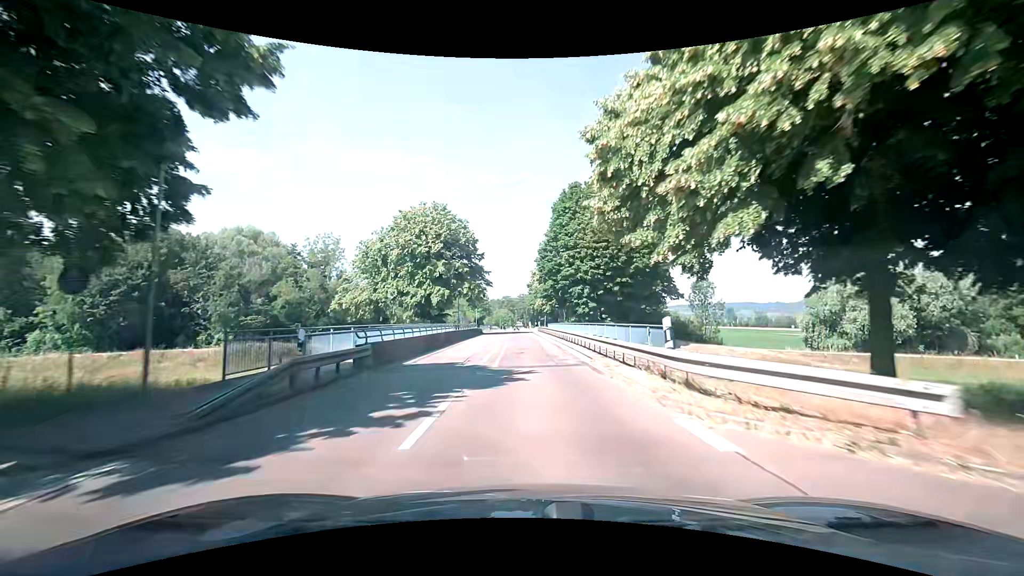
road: secondary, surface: asphalt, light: Day
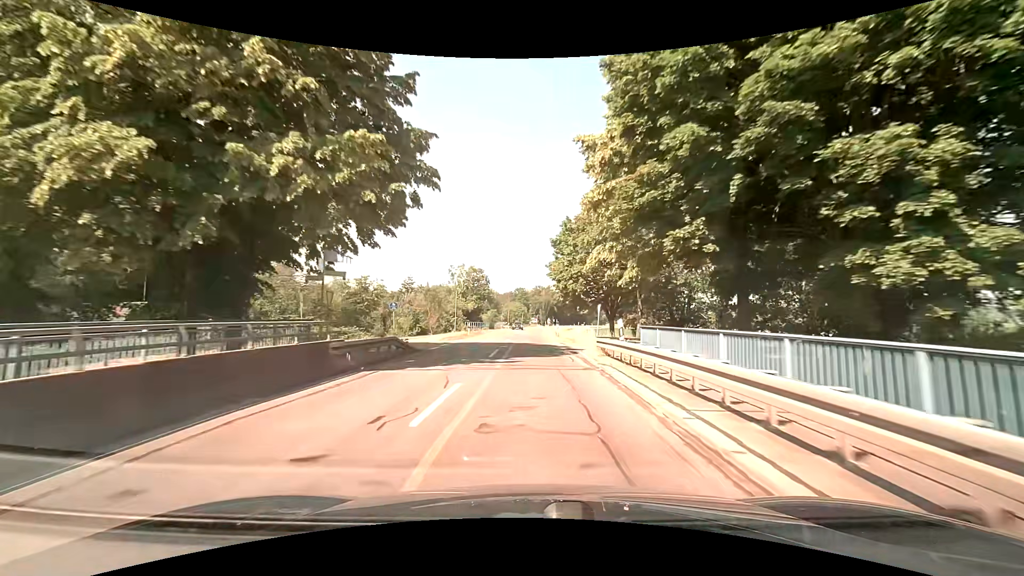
(-0.9, +47.2) m; -2°
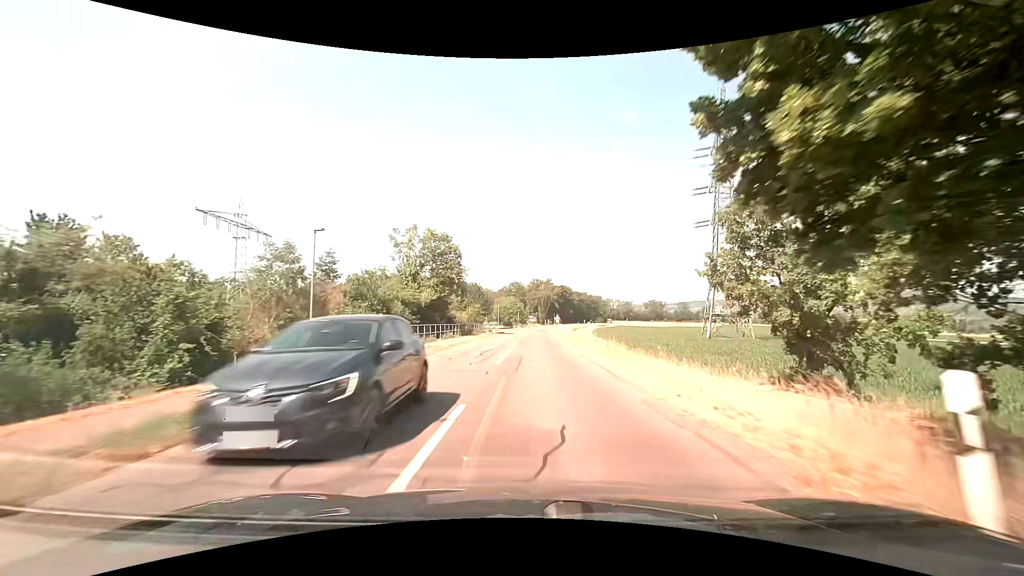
(-0.2, +38.4) m; 0°
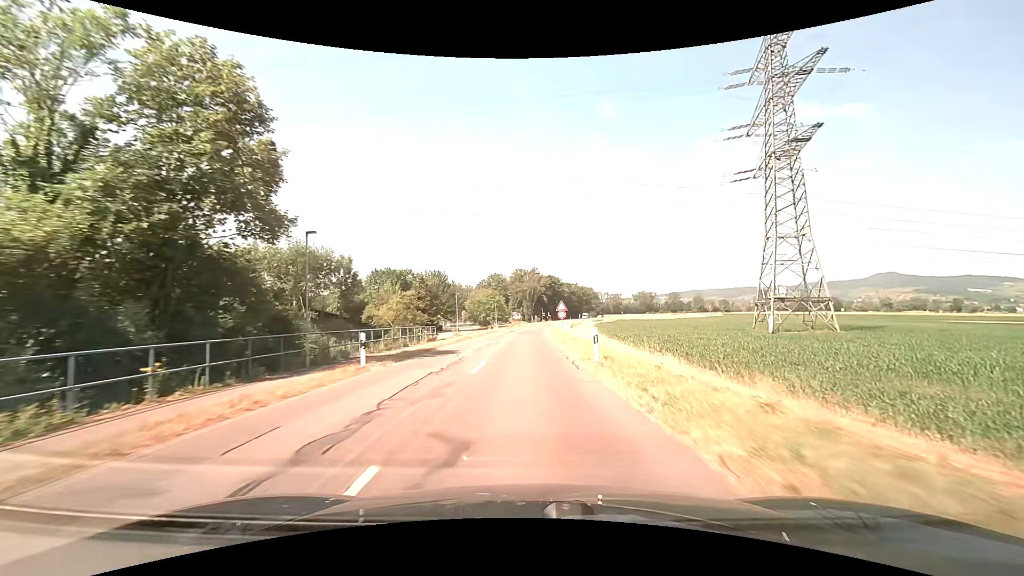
(+0.9, +39.4) m; +2°
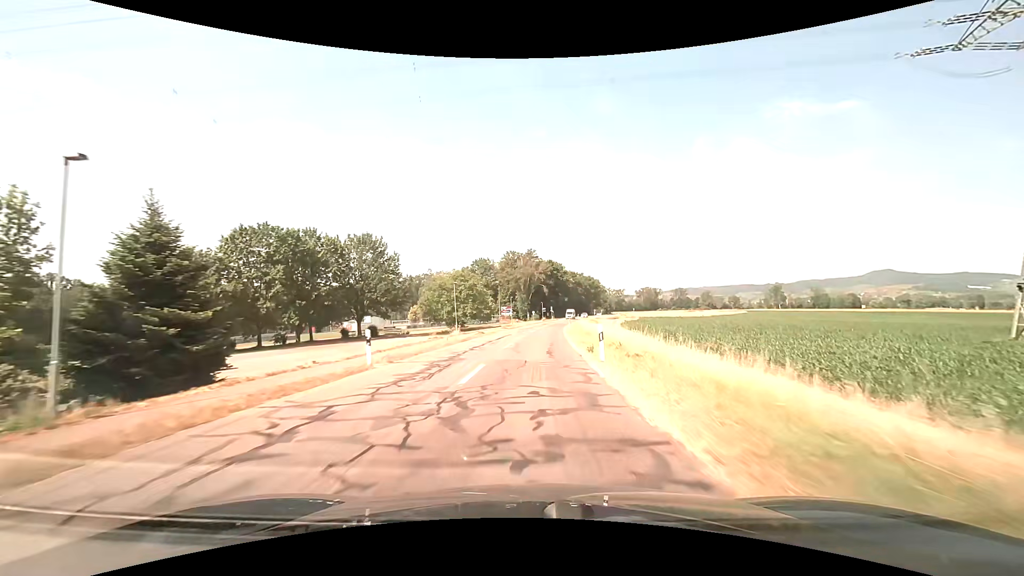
(+0.2, +50.9) m; 0°
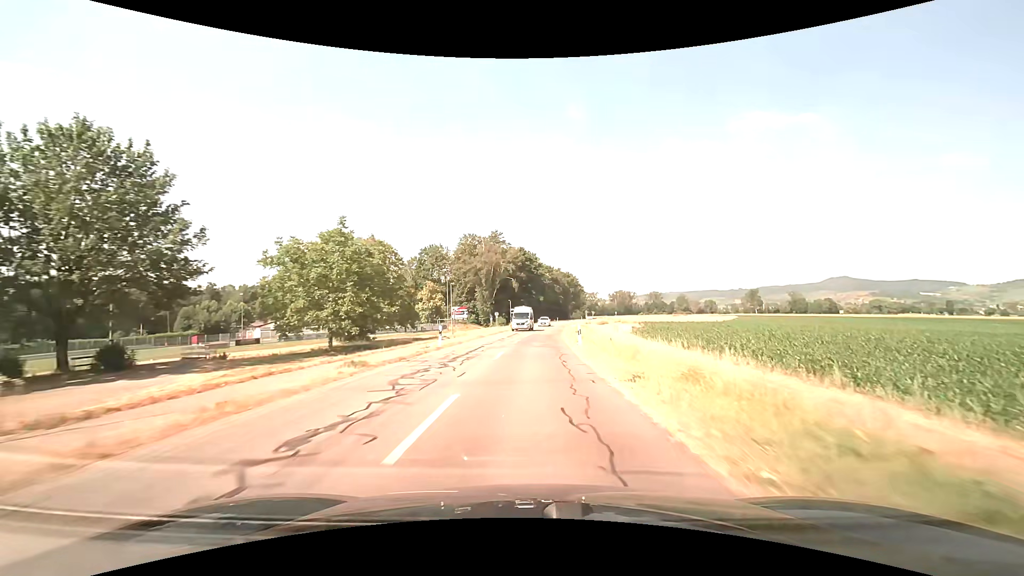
(+1.2, +41.3) m; +4°
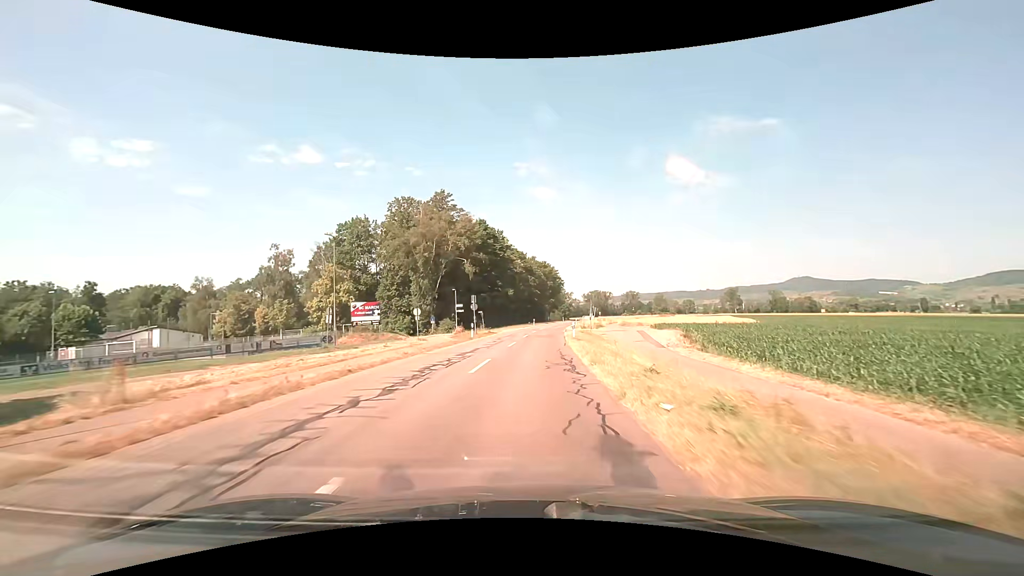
(+1.4, +40.8) m; +3°
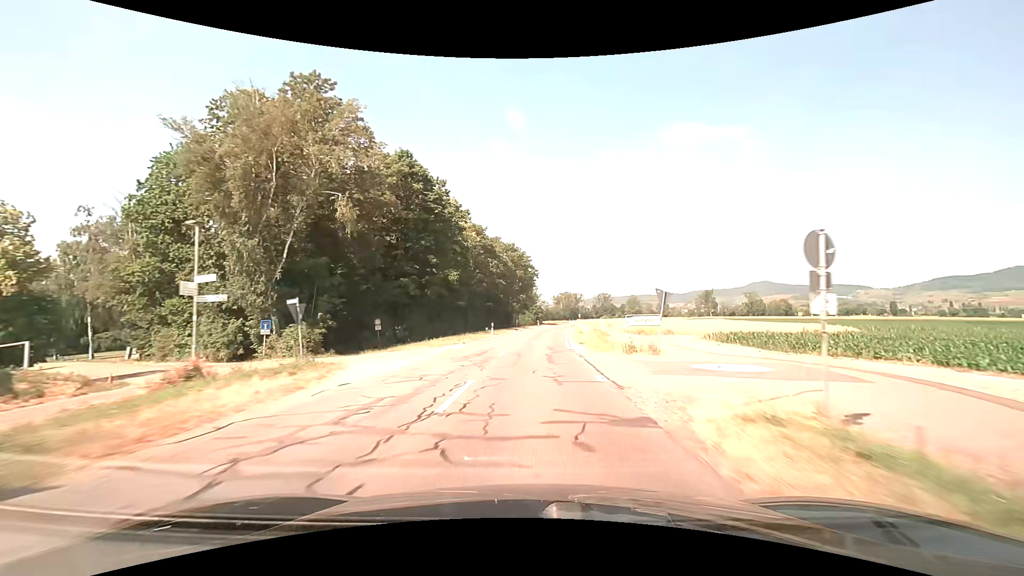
(+1.2, +40.7) m; +4°
(0, +10) (0, +20) (+1, +30) (+1, +40) (+2, +50) (+3, +60) (+4, +70) (+5, +80) (+6, +90) (+8, +100) m
